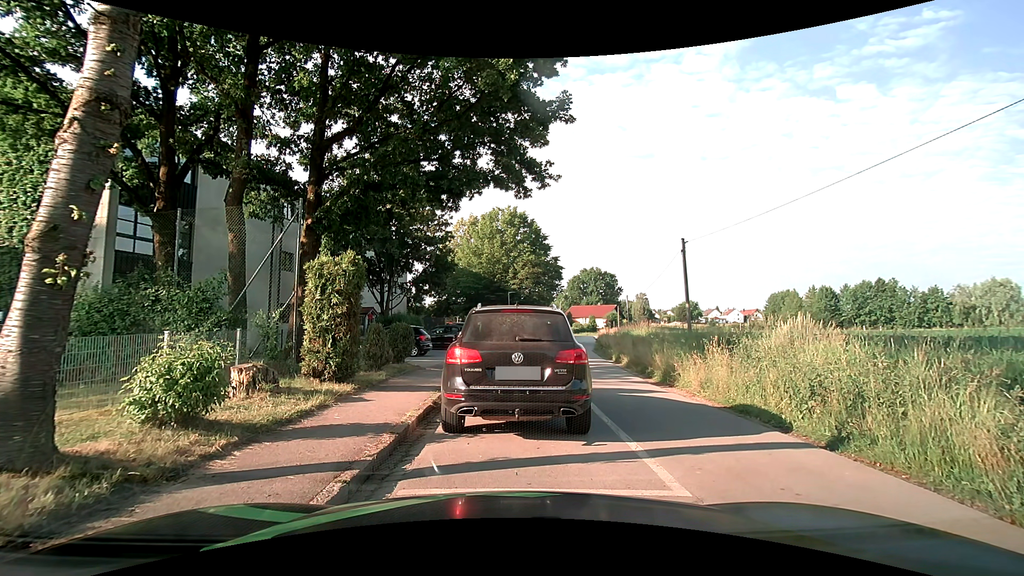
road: residential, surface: asphalt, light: Day
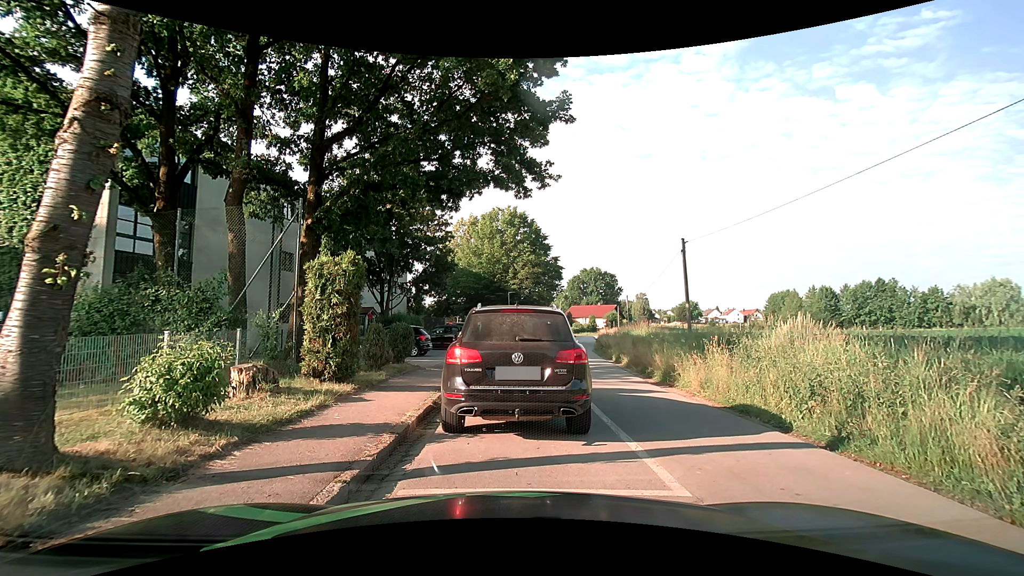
(0.0, 0.0) m; 0°
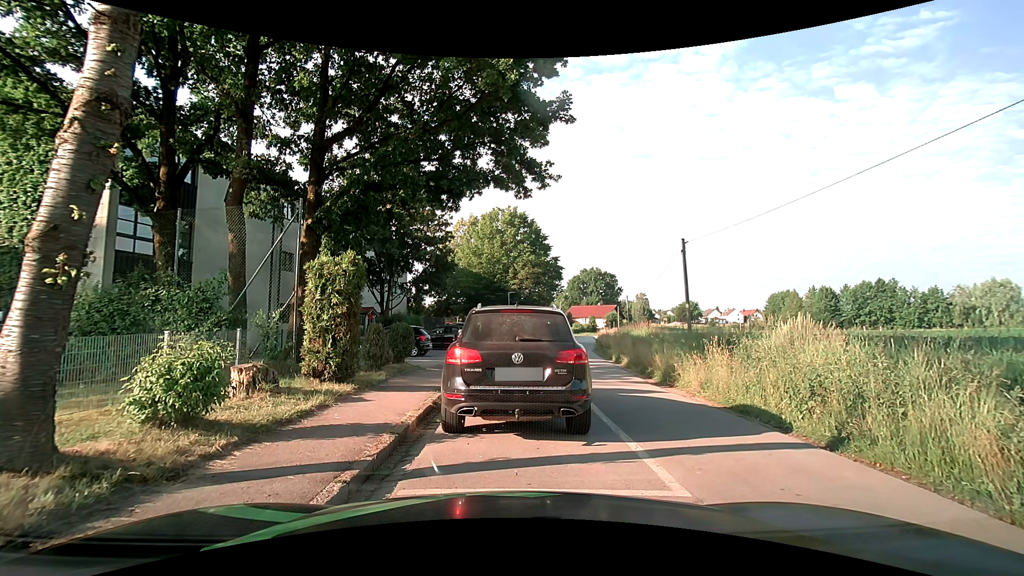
(0.0, 0.0) m; 0°
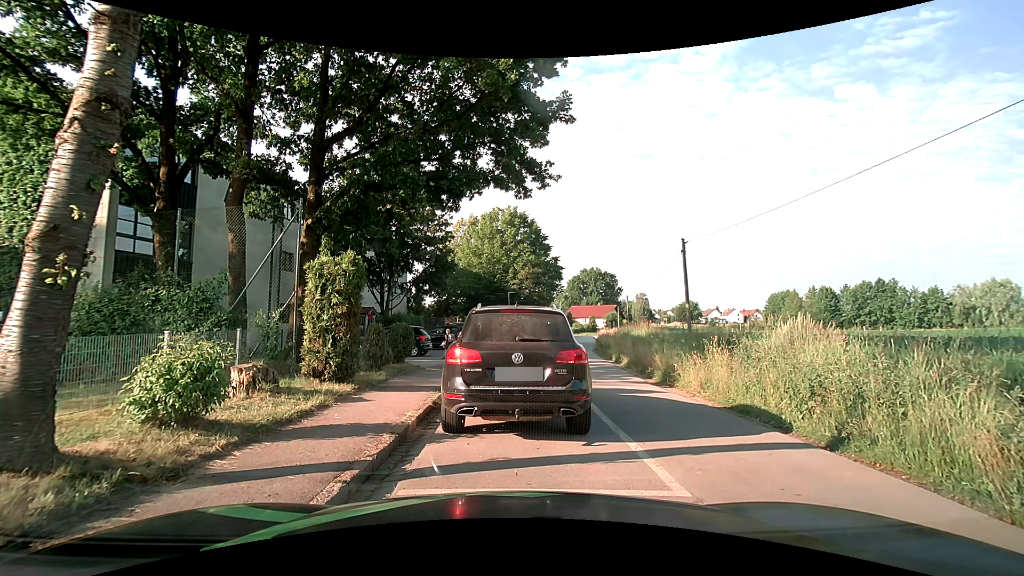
(0.0, 0.0) m; 0°
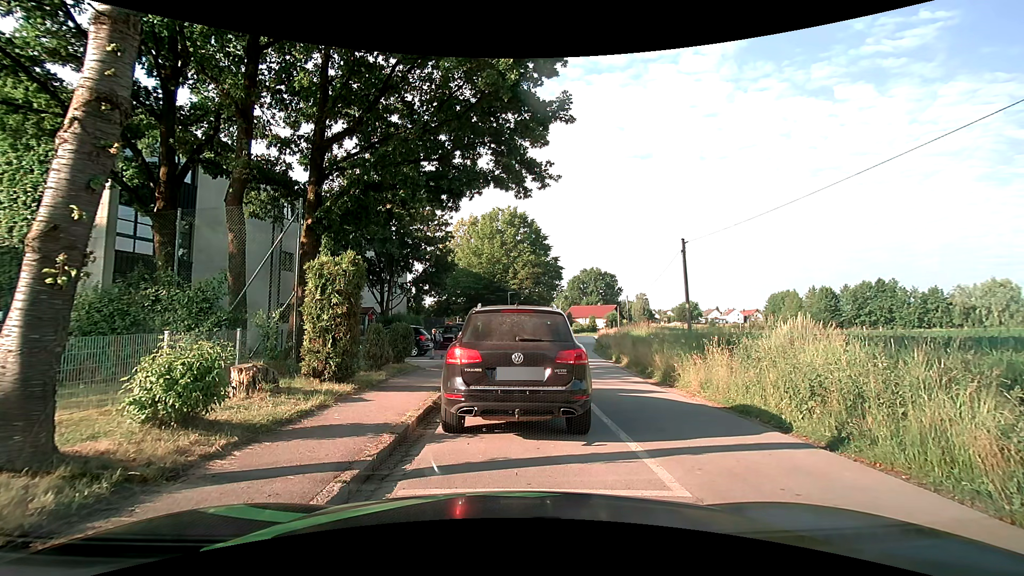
(0.0, 0.0) m; 0°
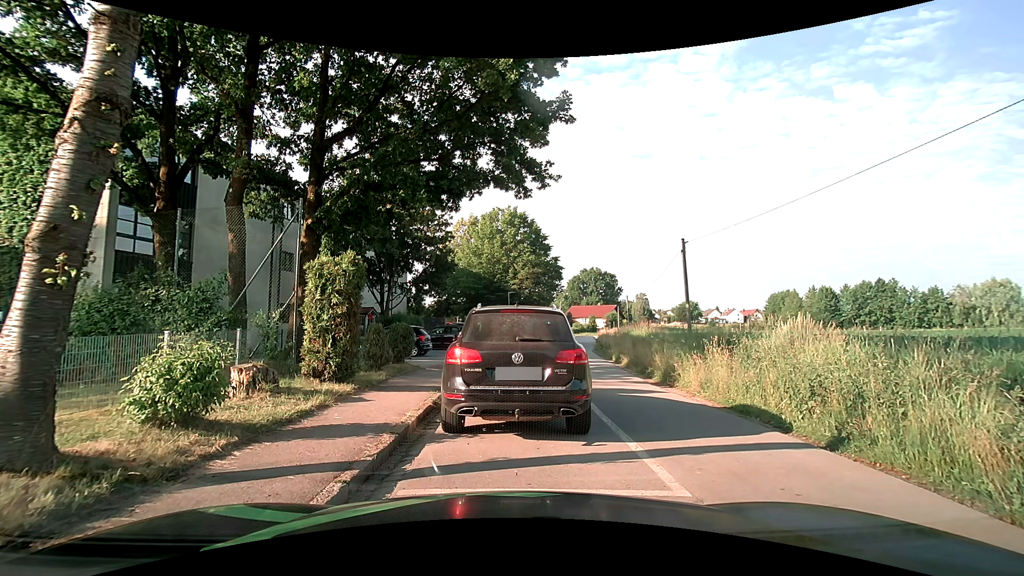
(0.0, 0.0) m; 0°
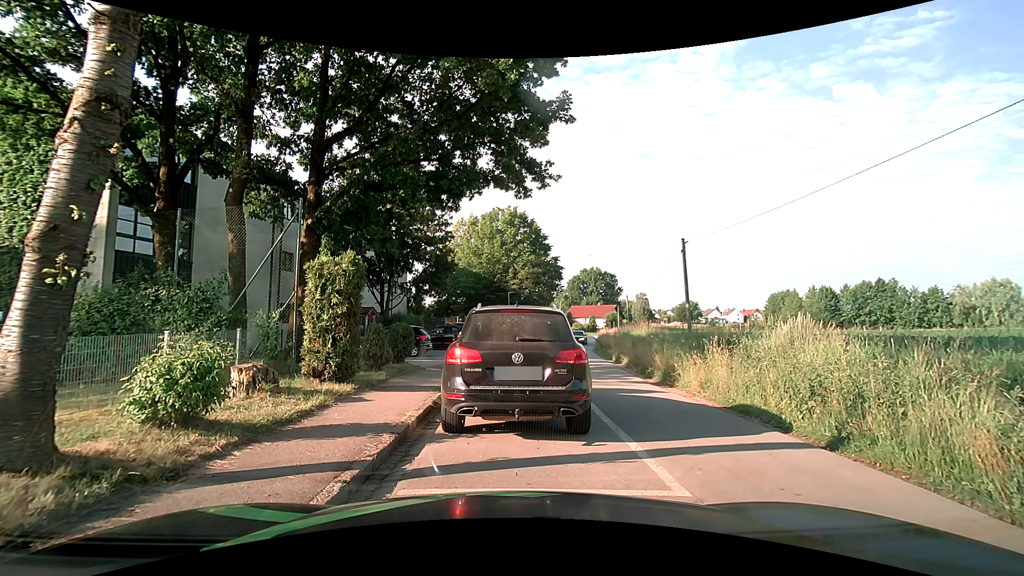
(0.0, 0.0) m; 0°
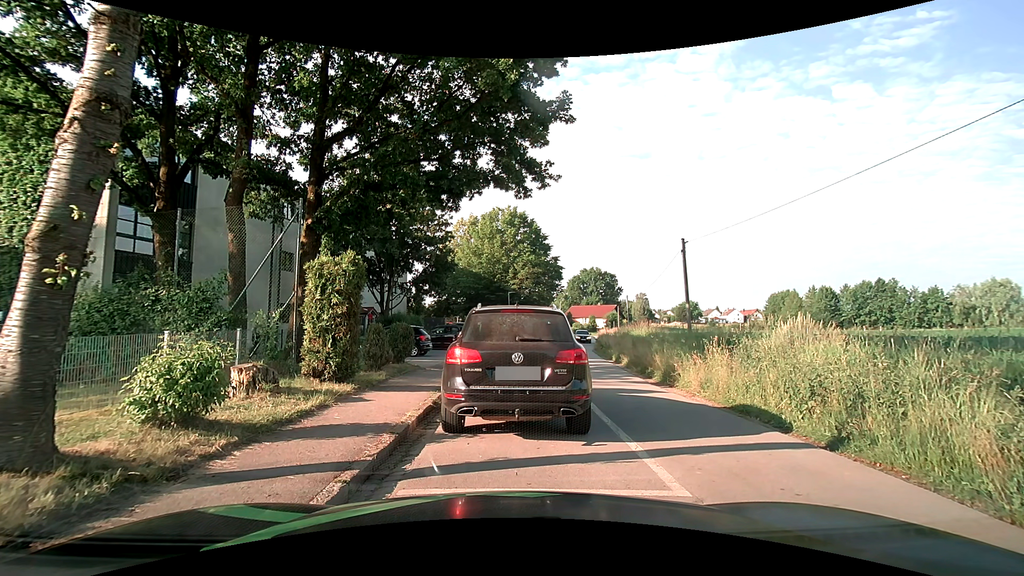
(0.0, 0.0) m; 0°
